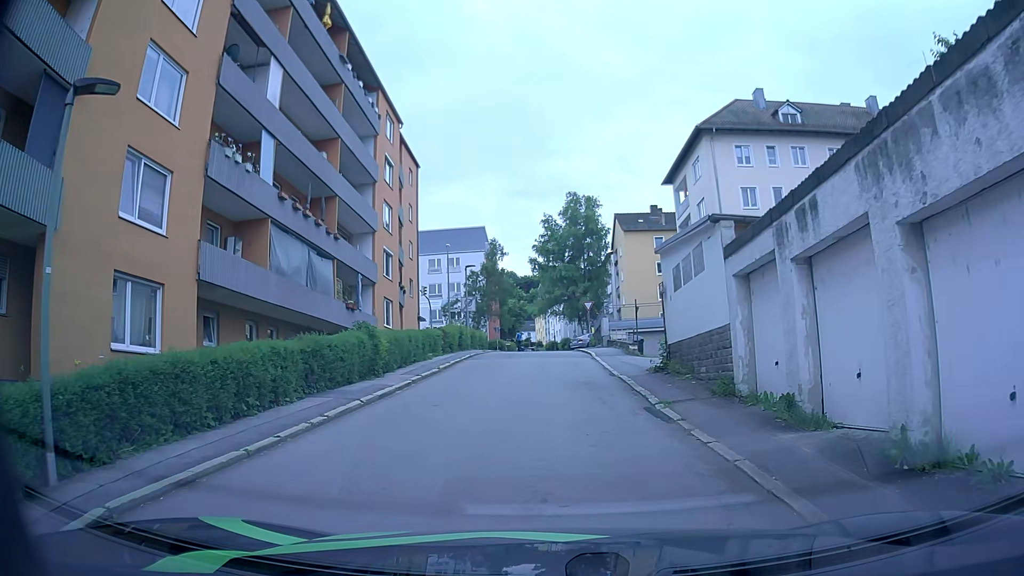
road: residential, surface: asphalt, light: Day
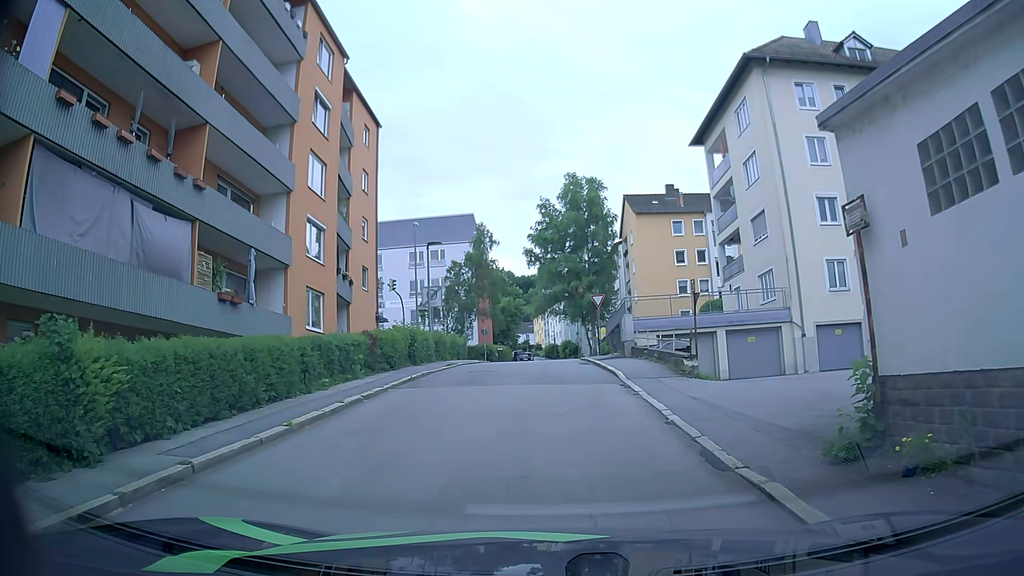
(+0.2, +11.9) m; 0°
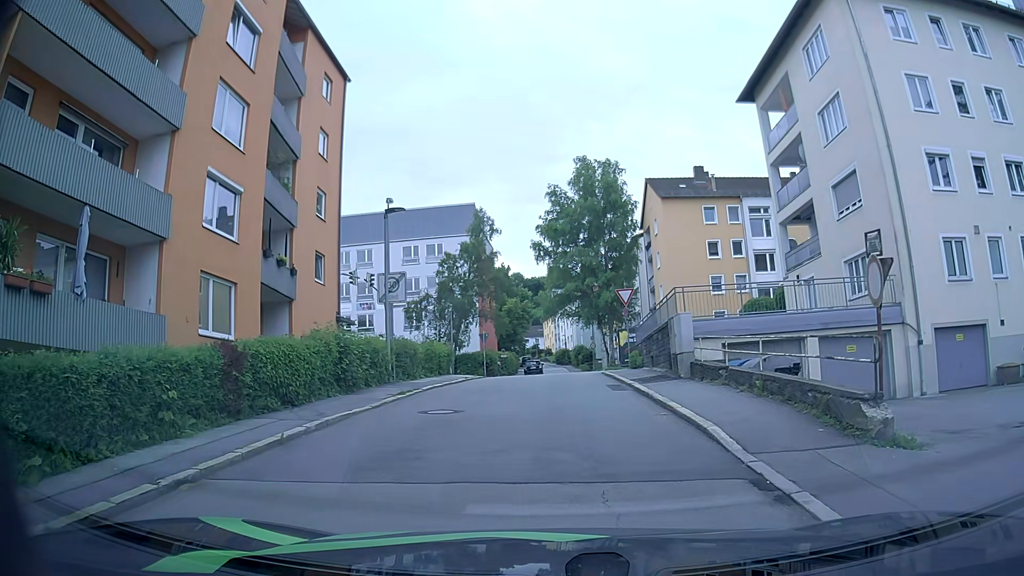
(+0.2, +9.1) m; 0°
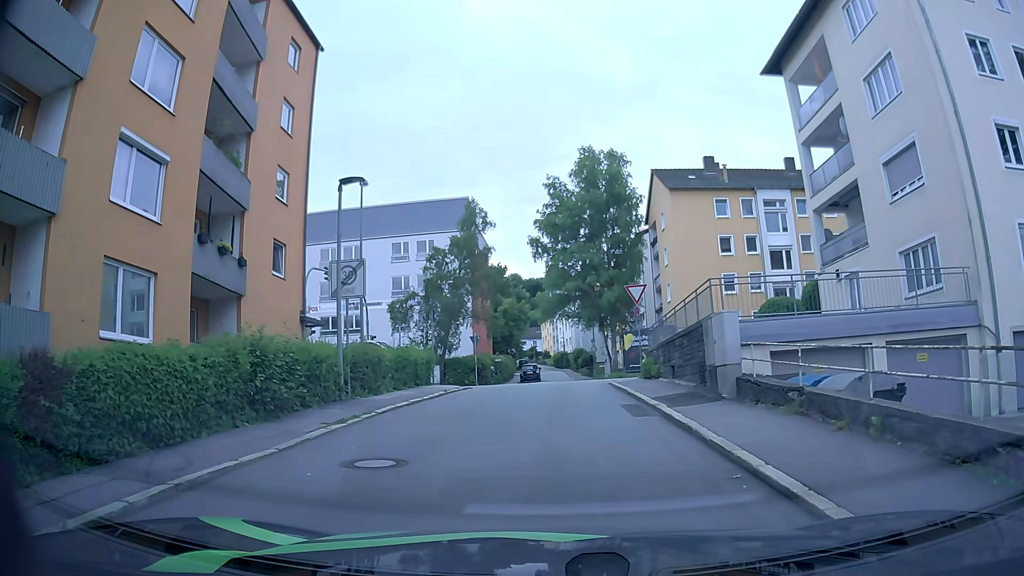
(0.0, +4.3) m; +1°
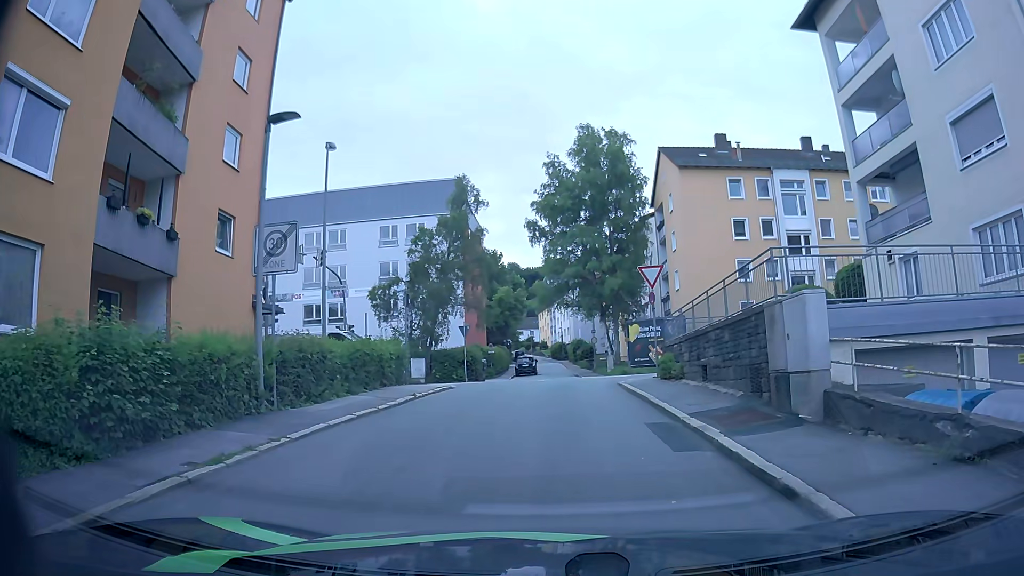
(-0.1, +4.2) m; +1°
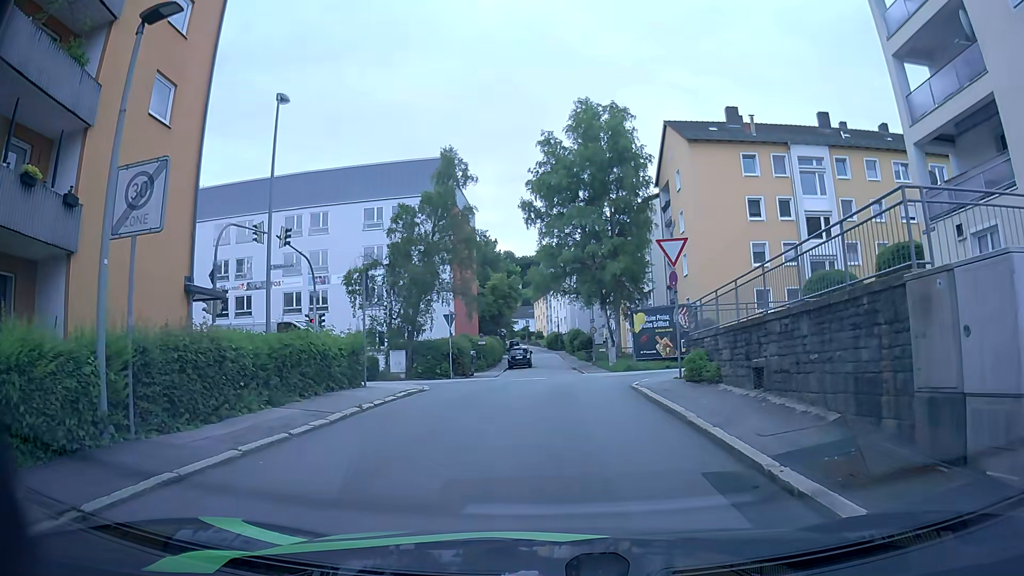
(-0.1, +4.2) m; -1°
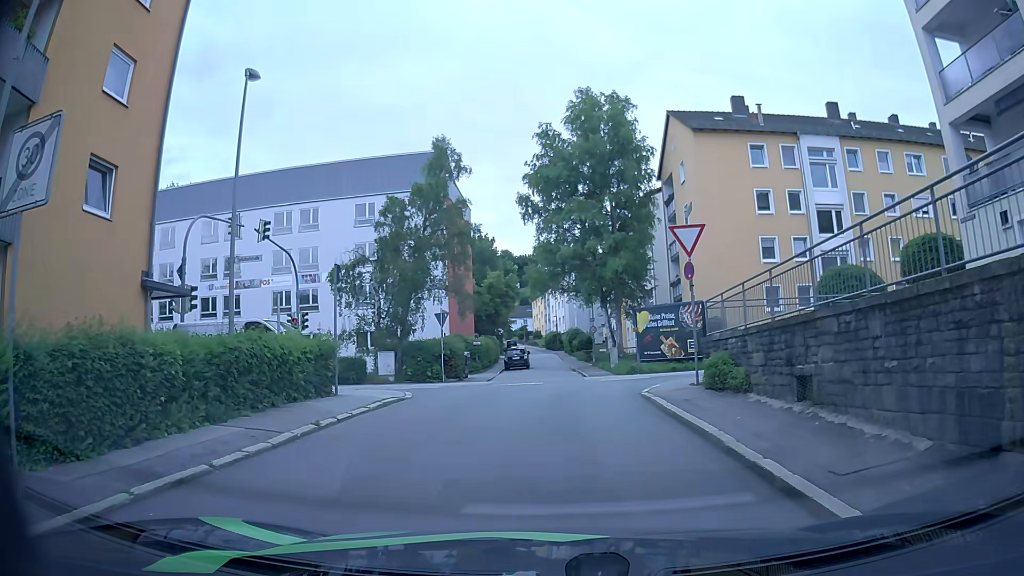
(0.0, +2.1) m; -2°
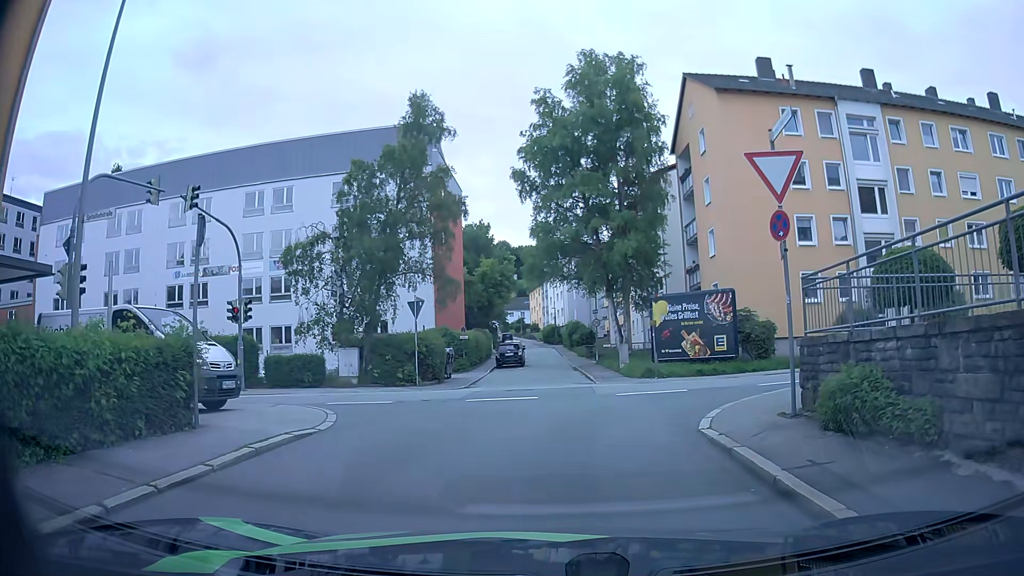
(+0.2, +5.9) m; +2°
